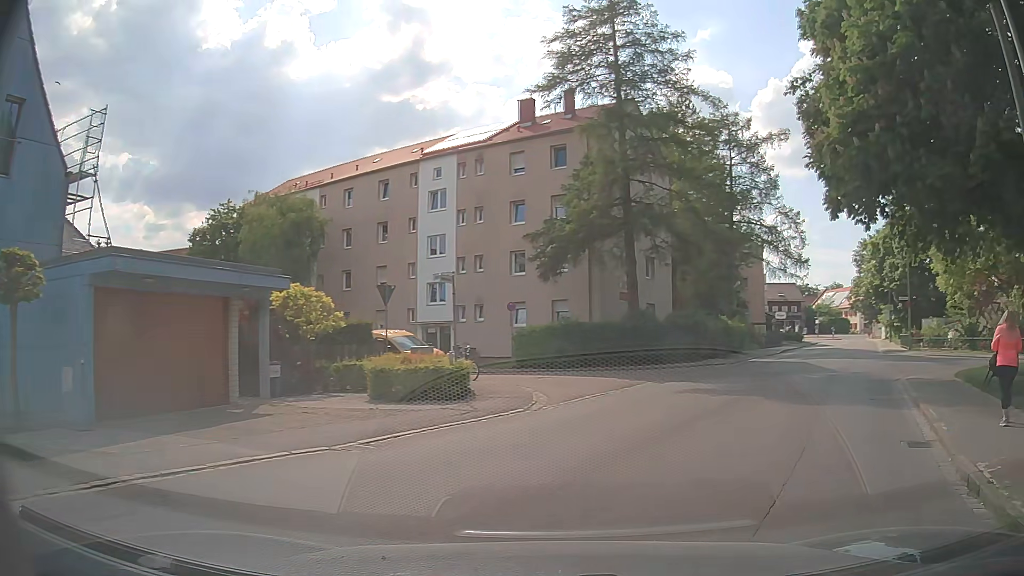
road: residential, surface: asphalt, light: Day
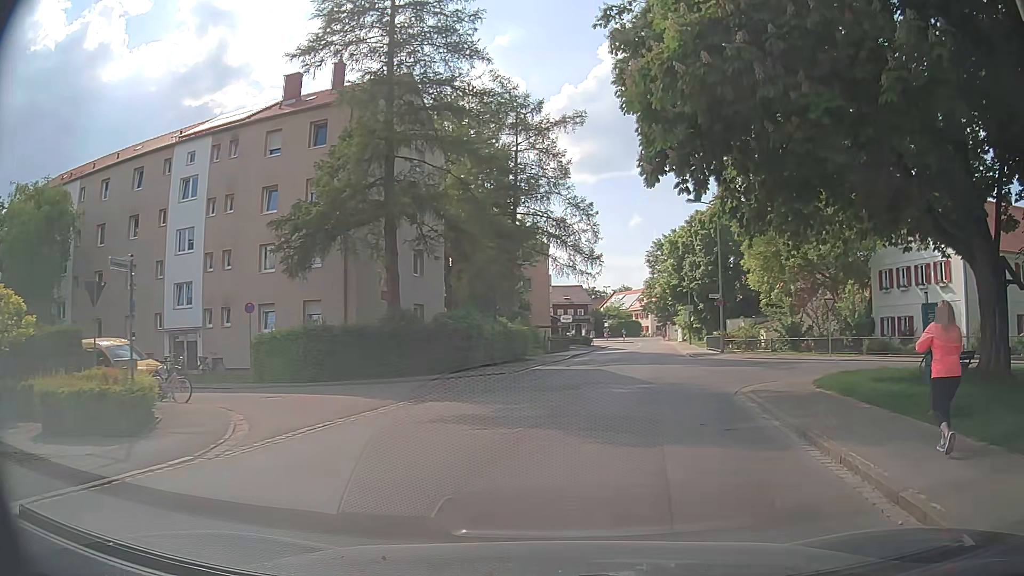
(+1.0, +5.1) m; +19°
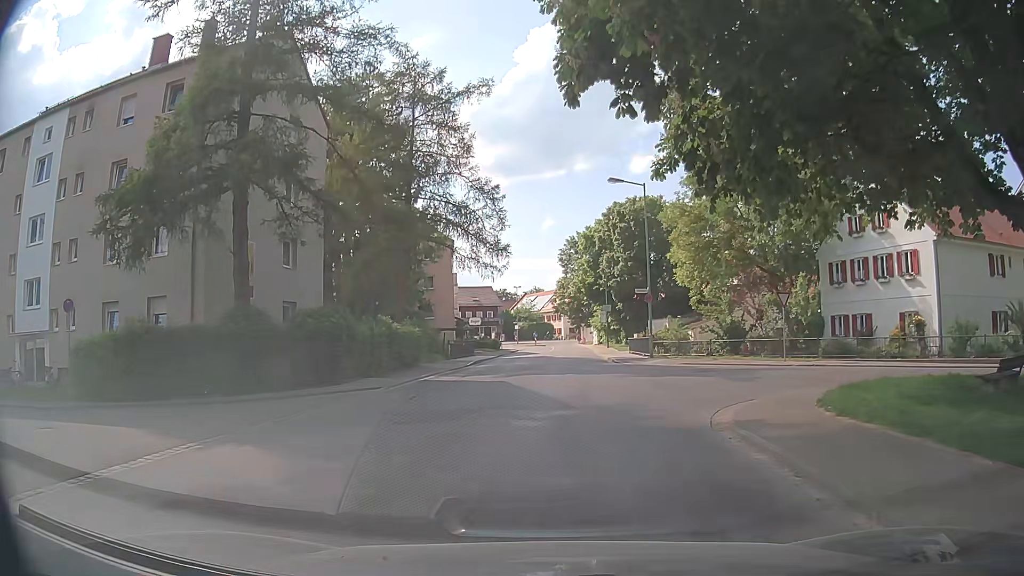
(+0.6, +6.1) m; +9°
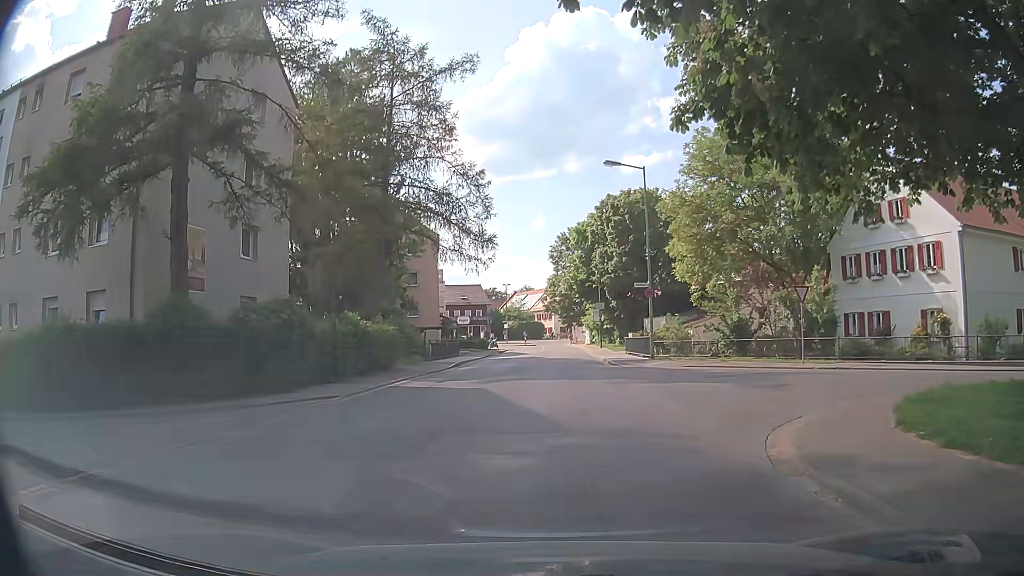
(0.0, +3.4) m; +1°
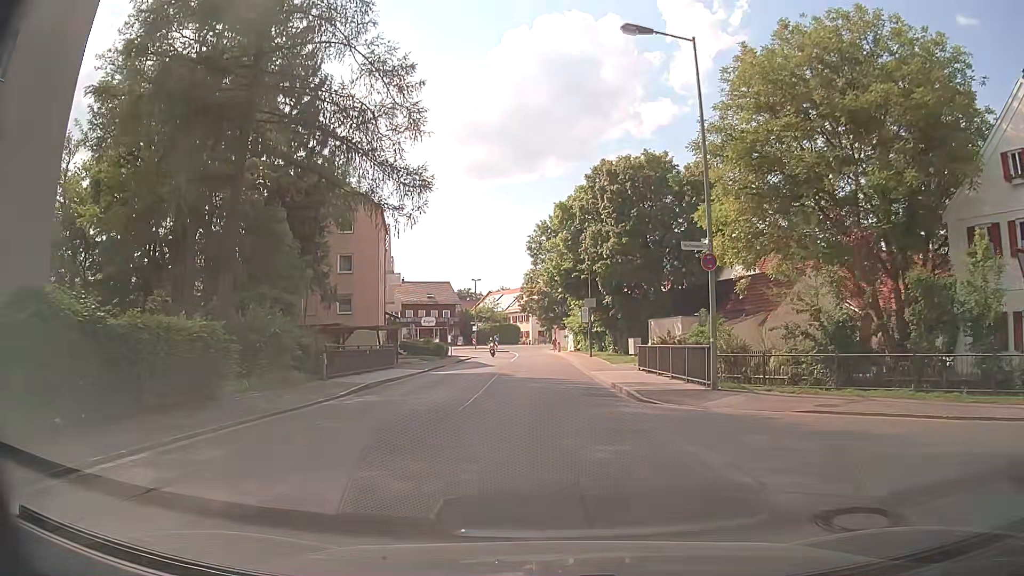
(+0.1, +15.1) m; +1°
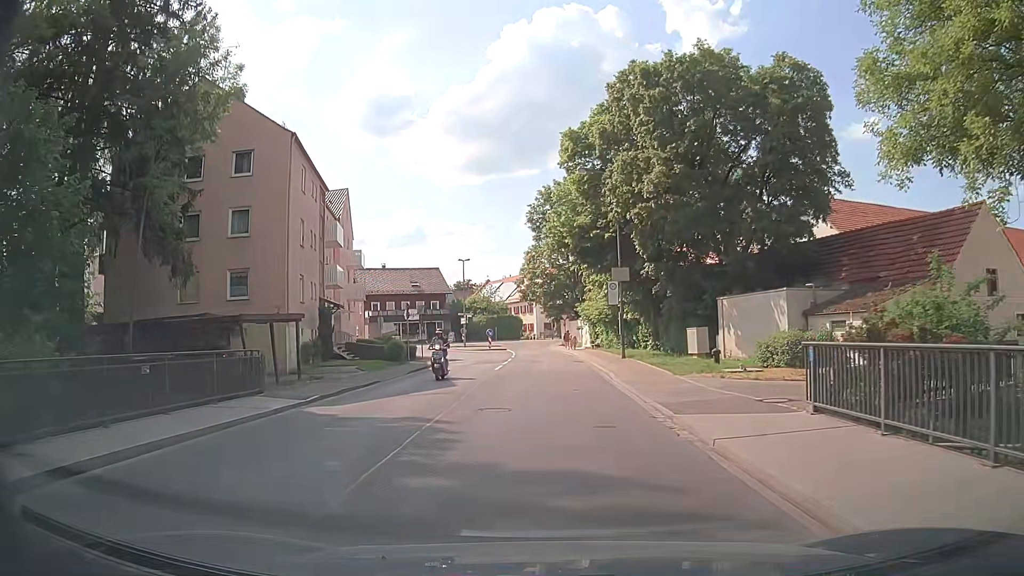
(-0.2, +17.8) m; -1°
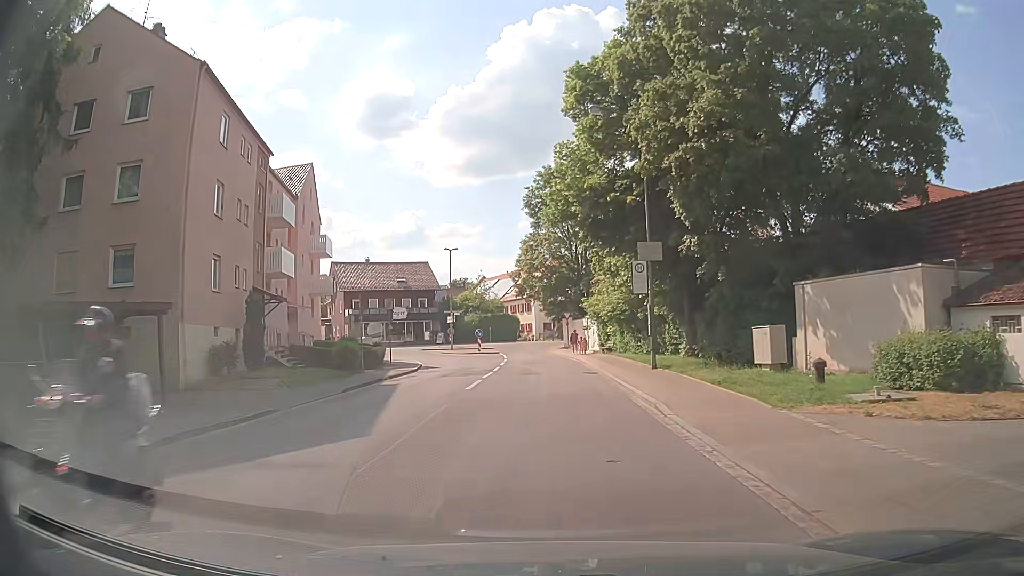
(0.0, +9.3) m; 0°
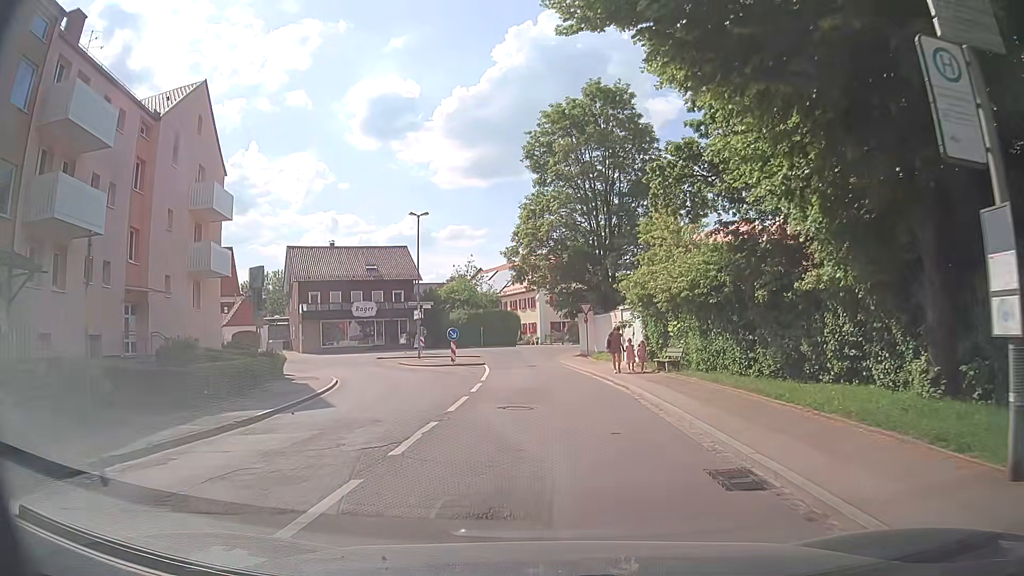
(-0.4, +18.1) m; -1°
